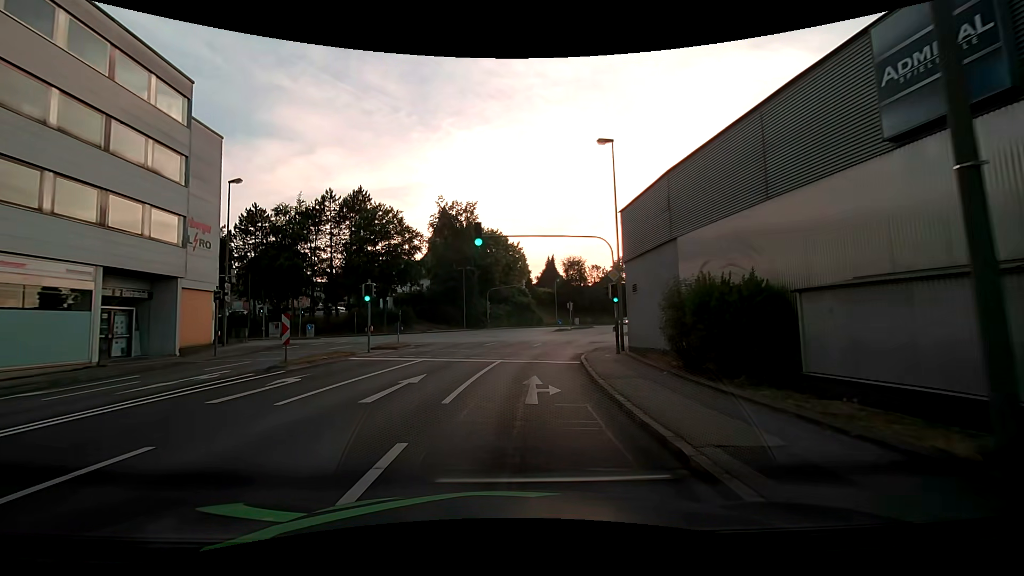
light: Day
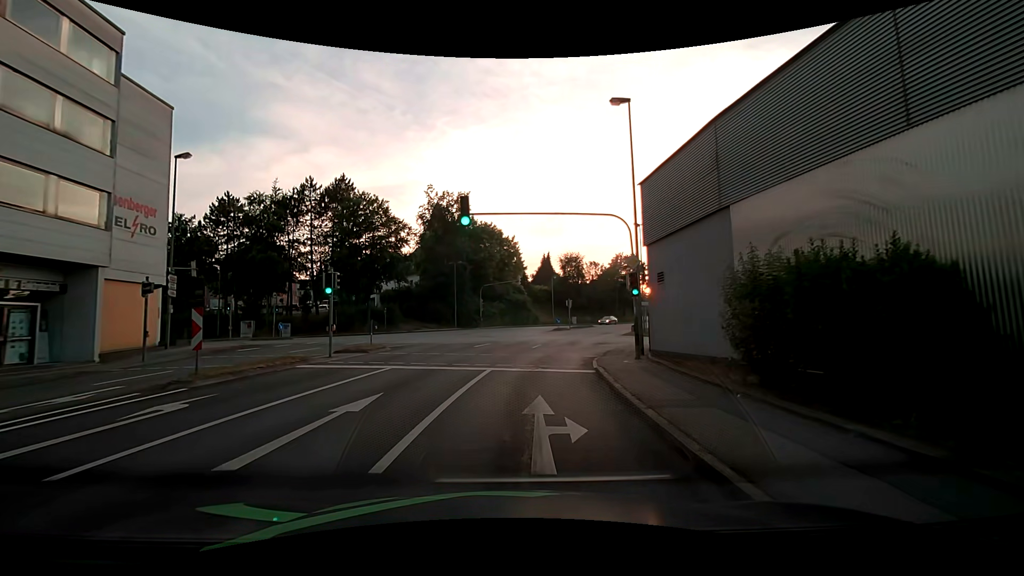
(0.0, +4.3) m; 0°
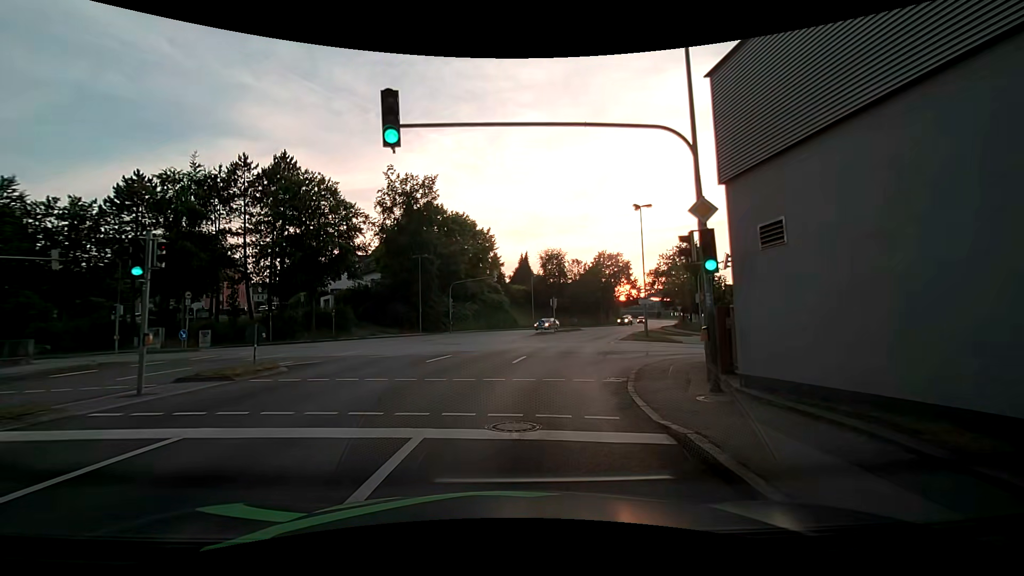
(+0.2, +8.4) m; +3°
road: tertiary_link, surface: asphalt
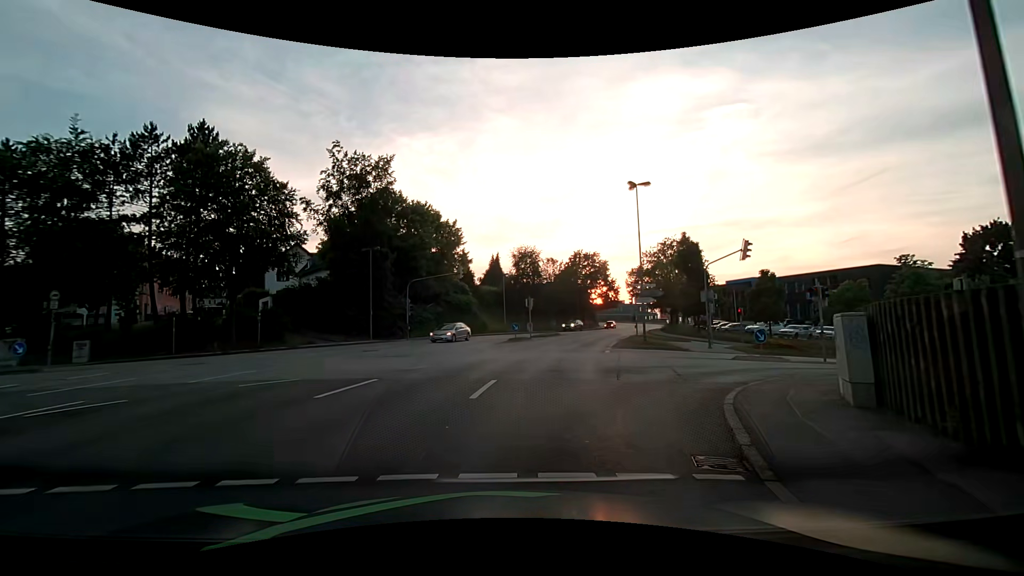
(+0.1, +7.3) m; +3°
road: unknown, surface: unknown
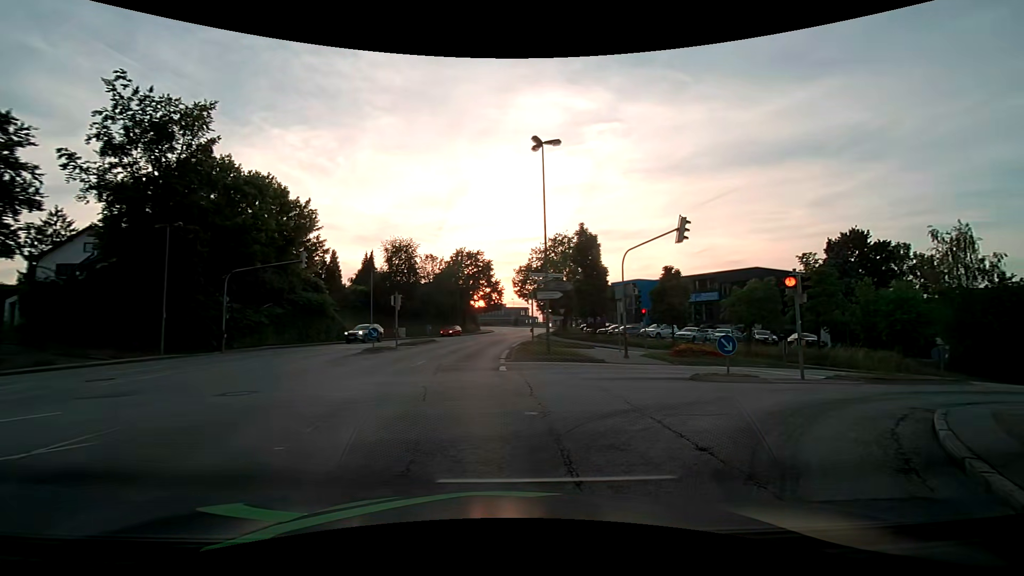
(+0.4, +8.7) m; +12°
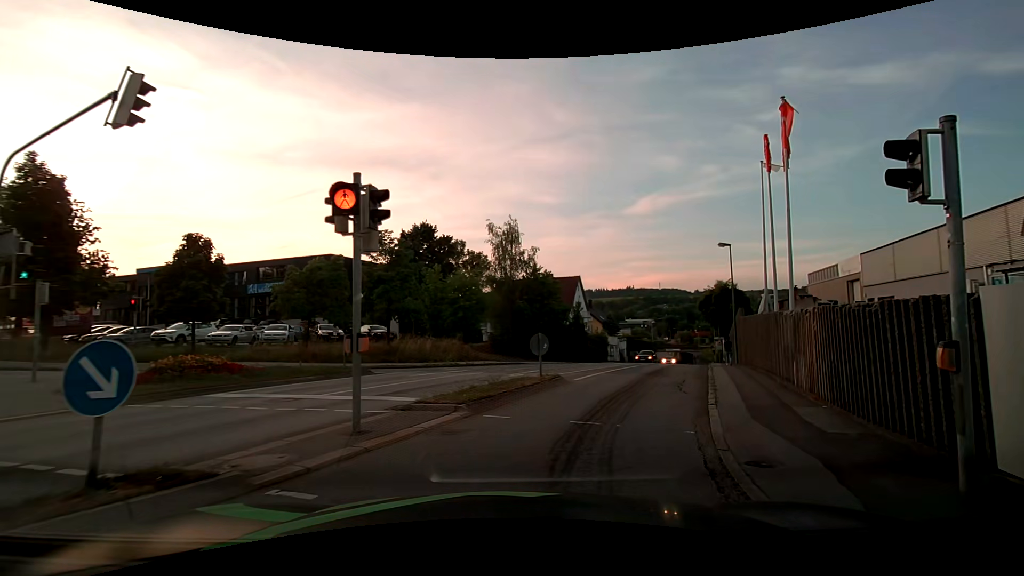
(+4.5, +10.2) m; +46°
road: tertiary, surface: asphalt
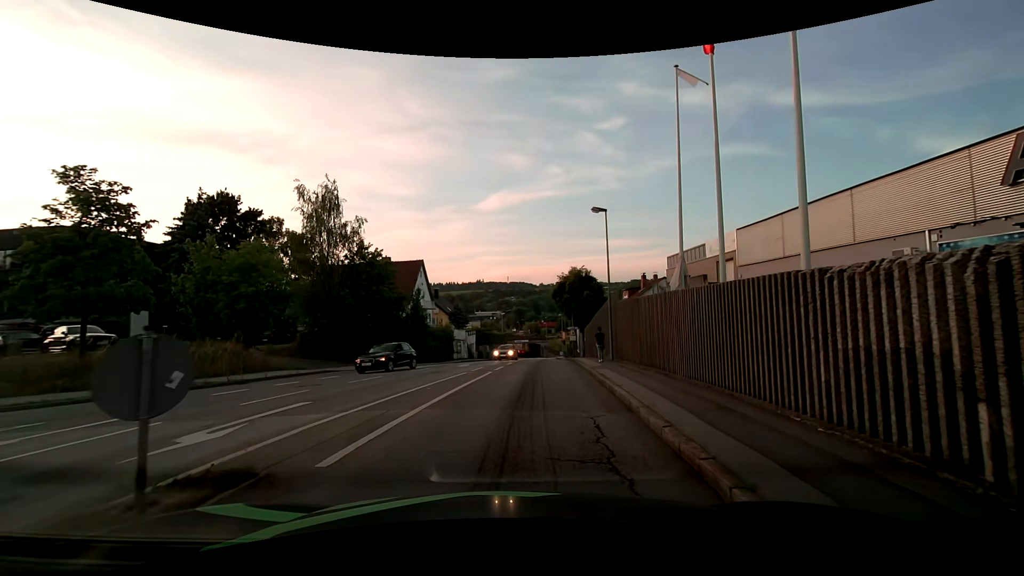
(+1.9, +9.7) m; +18°
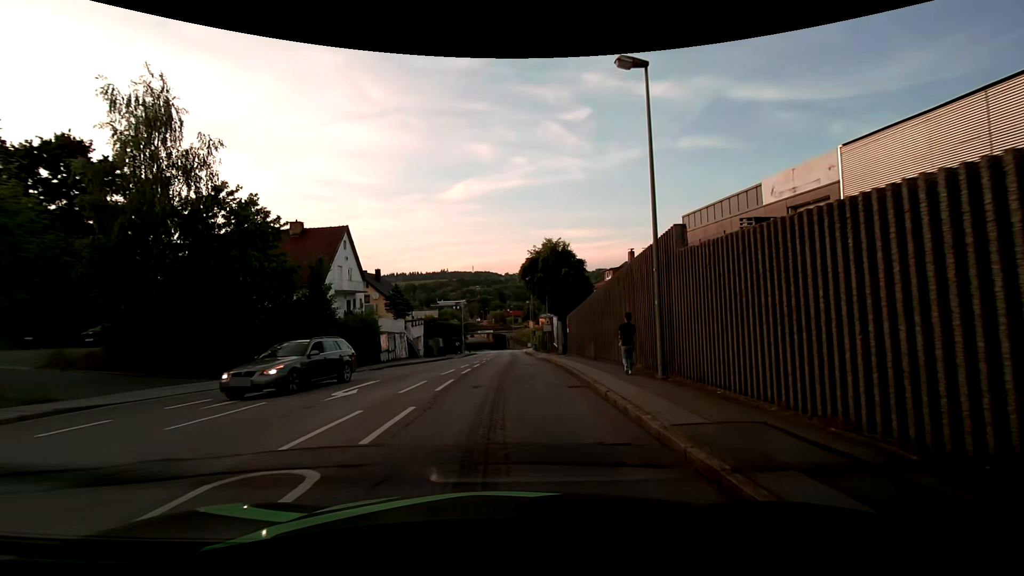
(+0.8, +14.2) m; +5°
(0, +10) (0, +20) (0, +30) (0, +40) (0, +50) (0, +60) (0, +70) (0, +80) (-1, +90) (-10, +93) m
